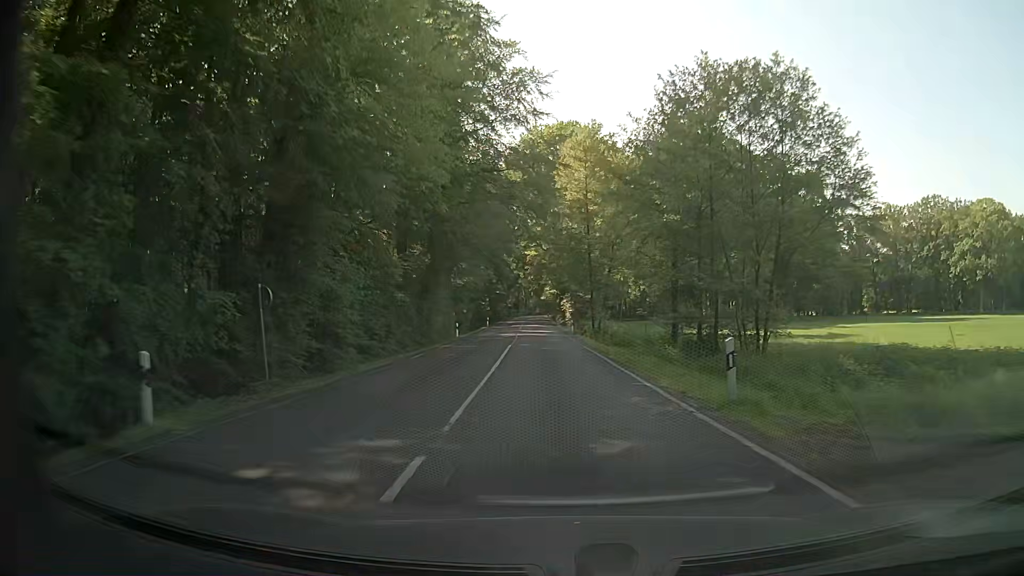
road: secondary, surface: asphalt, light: Day
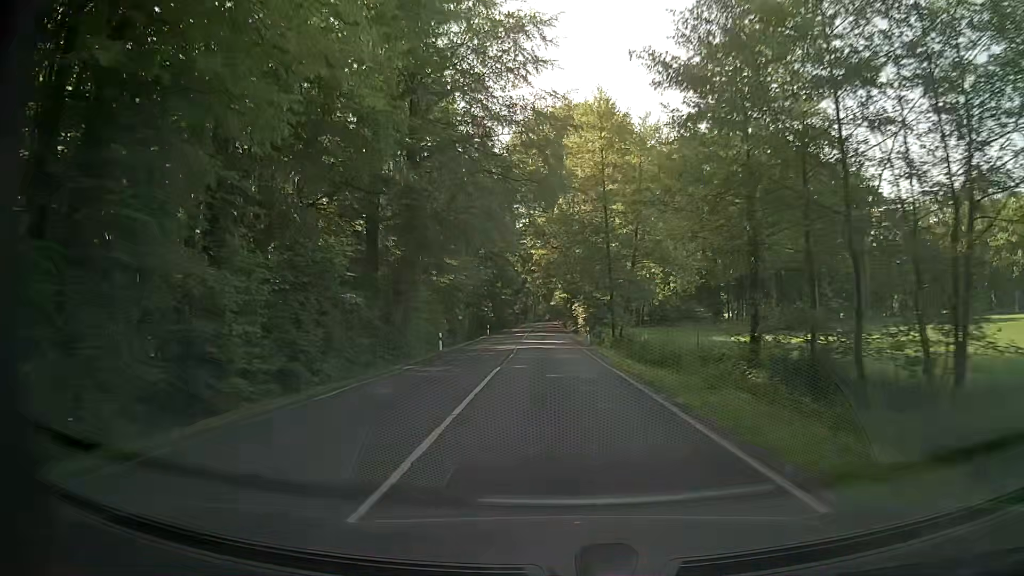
(-0.1, +10.7) m; -2°
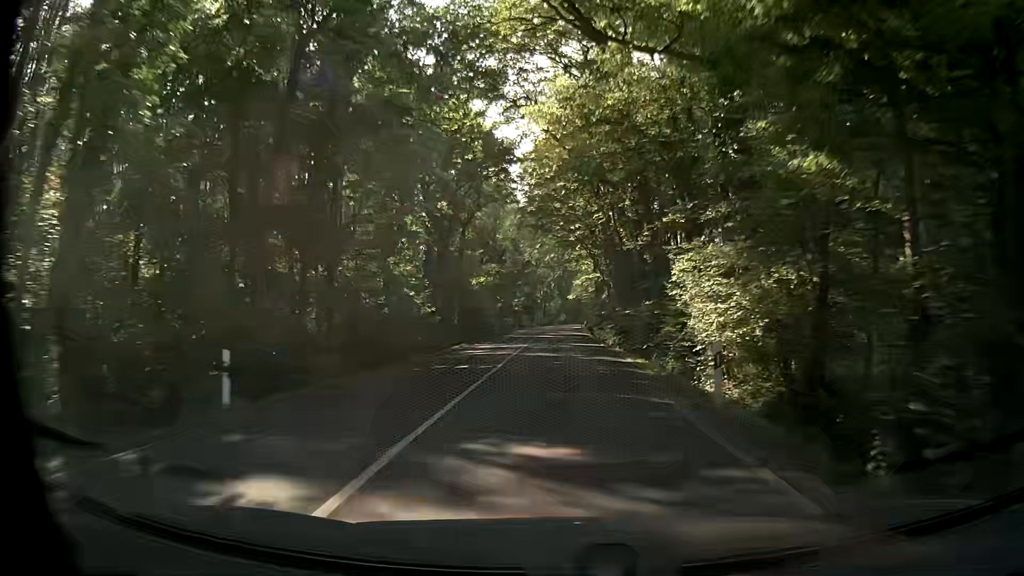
(-1.3, +57.6) m; -1°
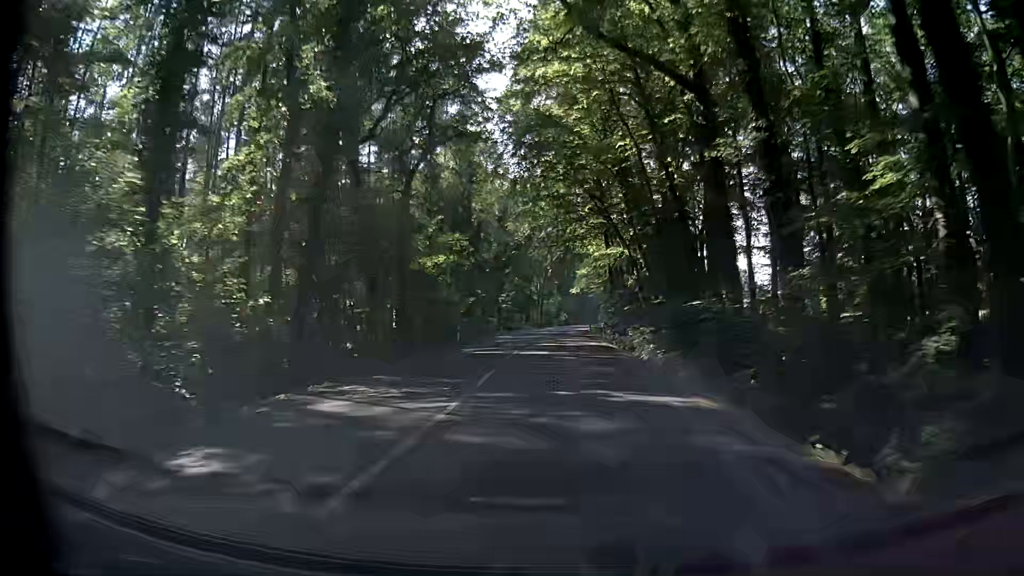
(0.0, +23.8) m; 0°
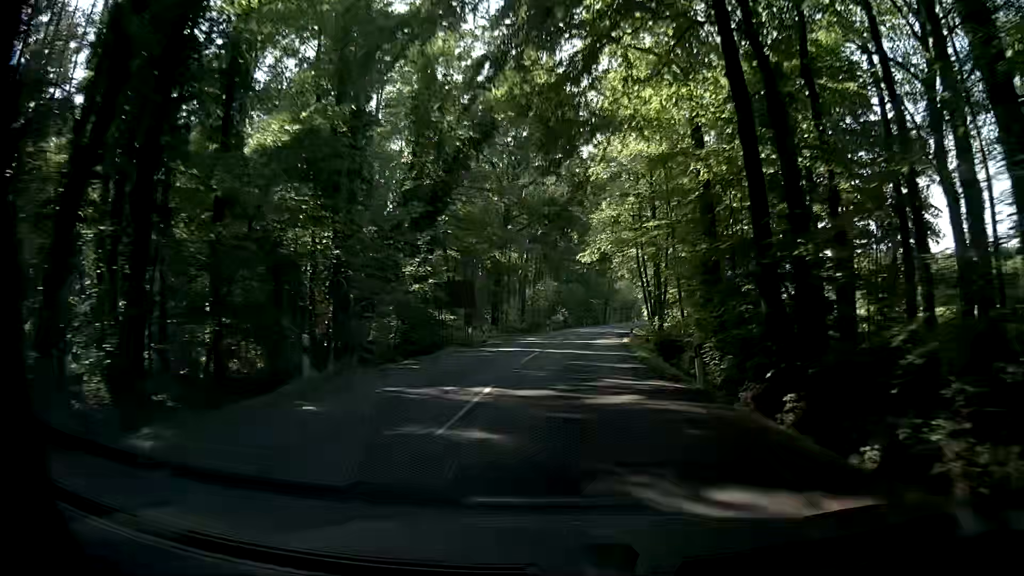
(0.0, +49.1) m; 0°
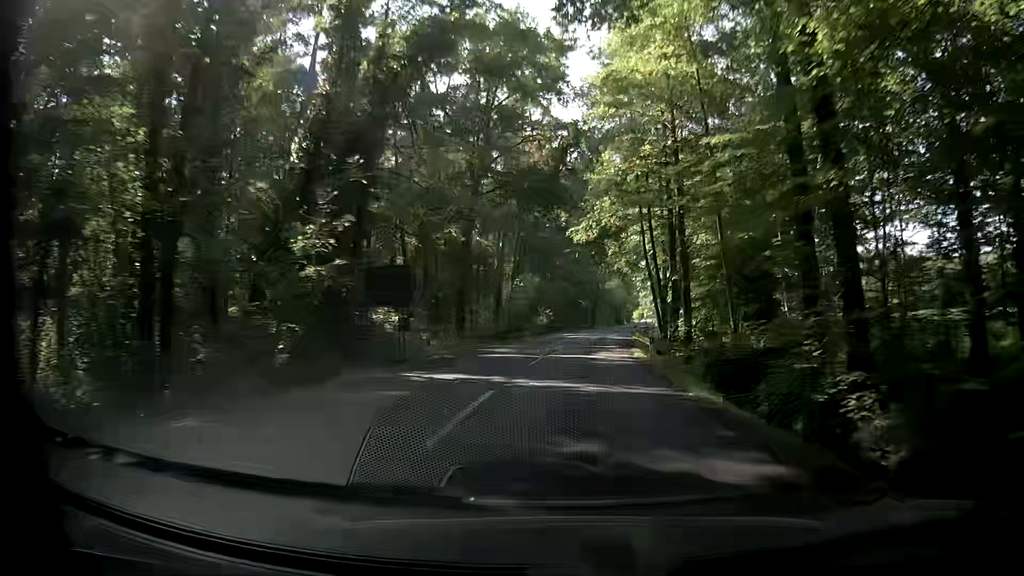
(+0.1, +12.7) m; +1°
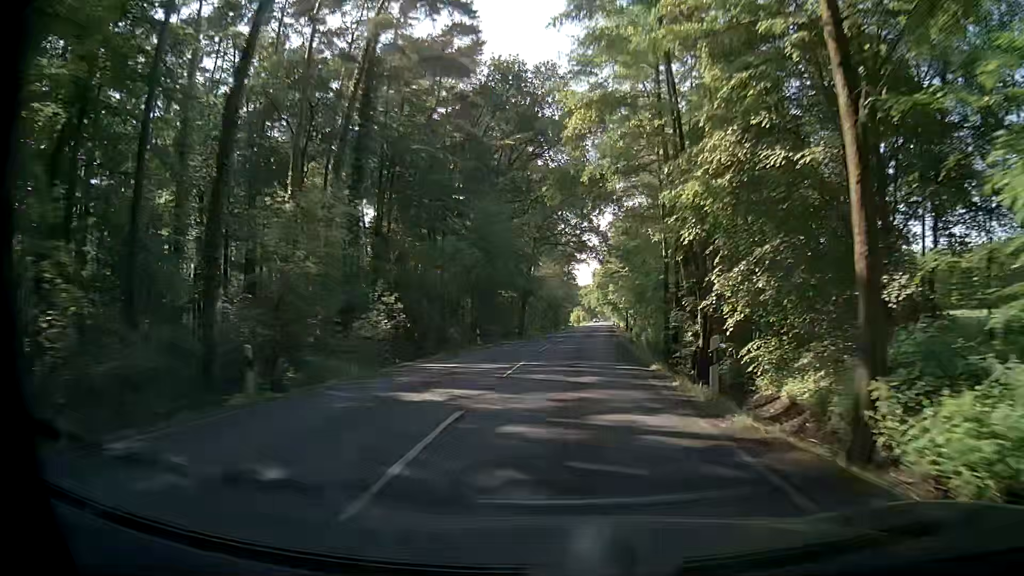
(+2.1, +39.2) m; +6°
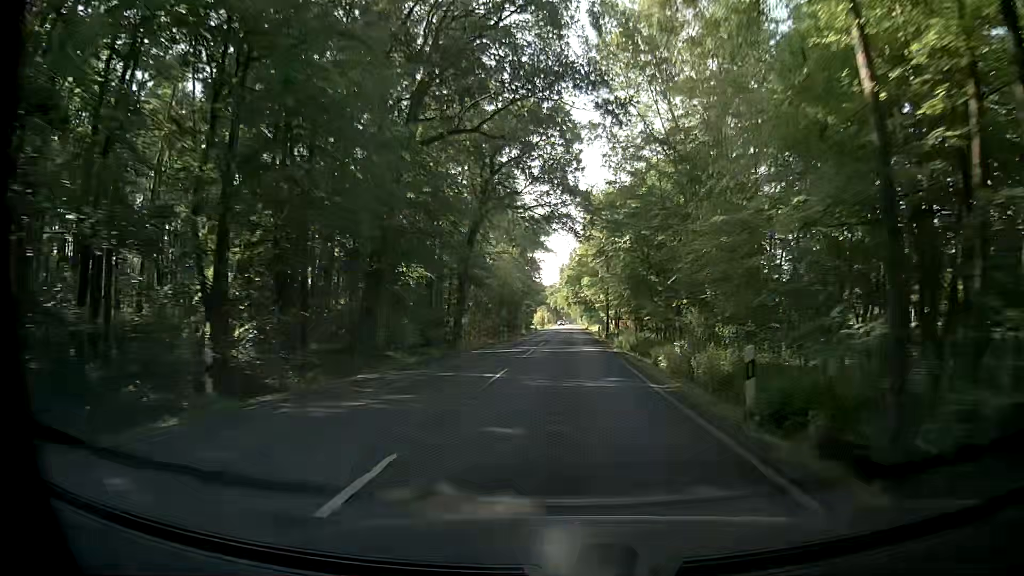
(+0.9, +27.3) m; +3°
(0, +10) (0, +20) (+1, +30) (+1, +40) (+1, +50) (+1, +60) (+1, +70) (+2, +80) (+2, +90) (+2, +100) m
